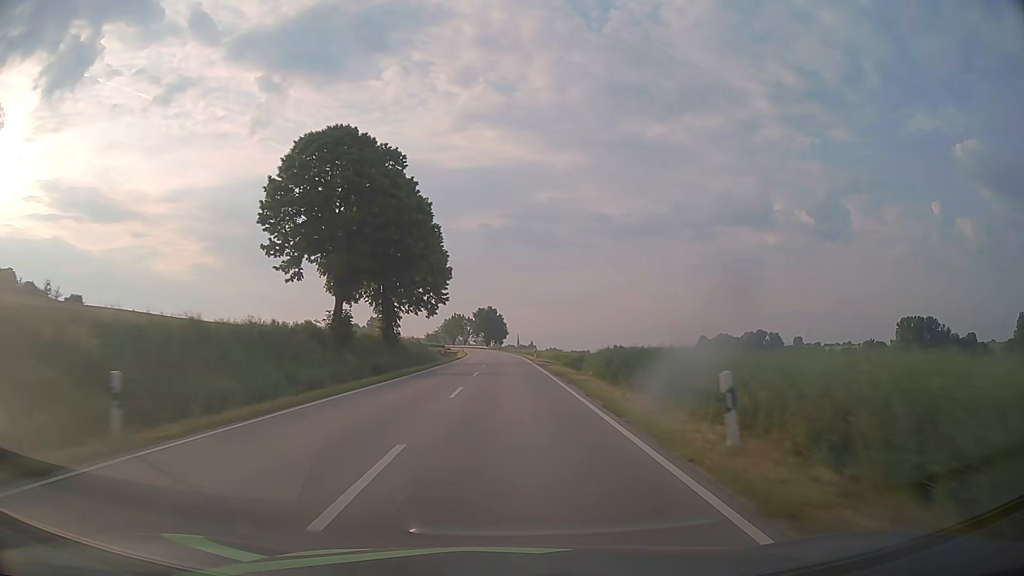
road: secondary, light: Day
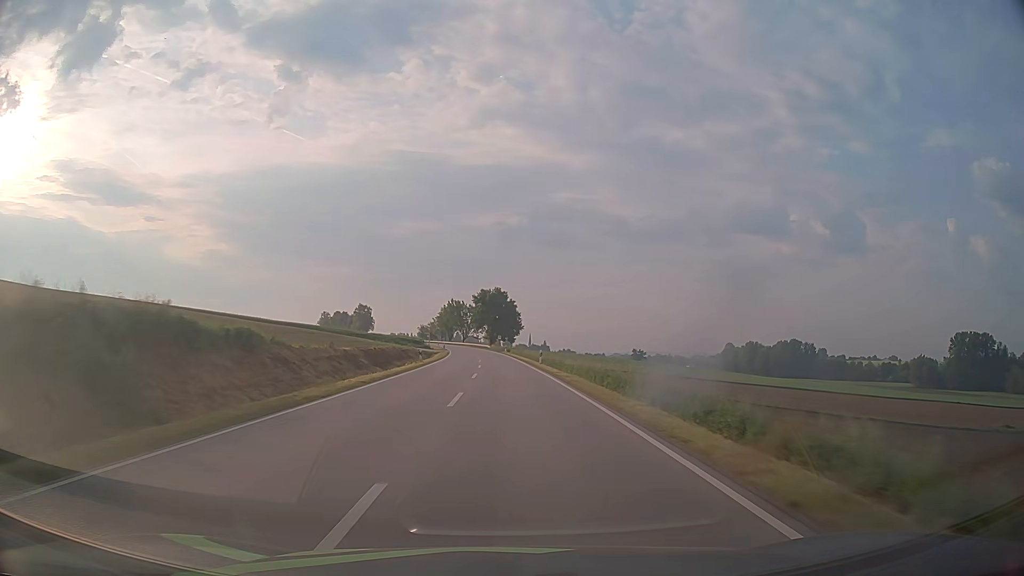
(-0.4, +62.7) m; -1°
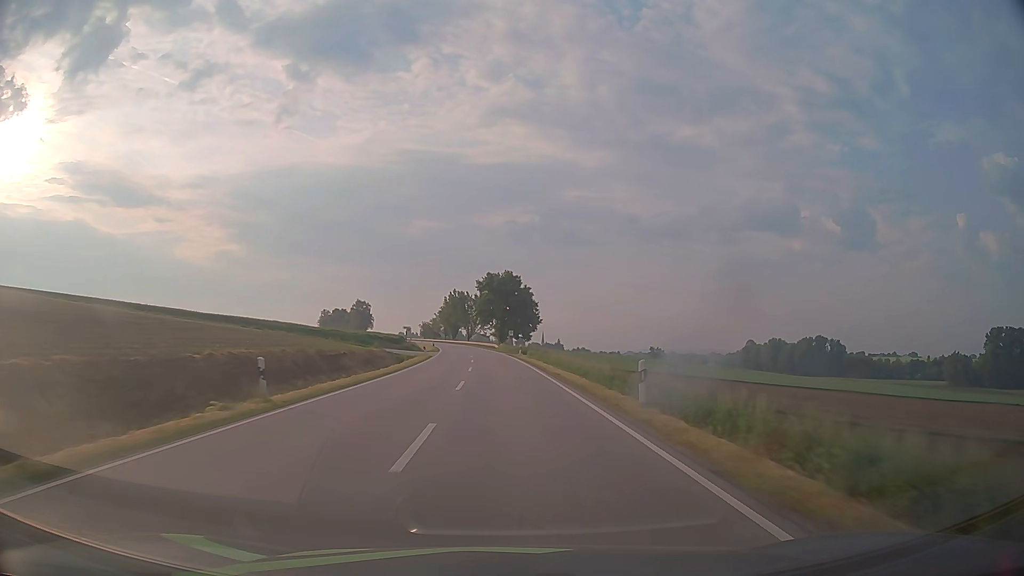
(-0.3, +31.5) m; -1°
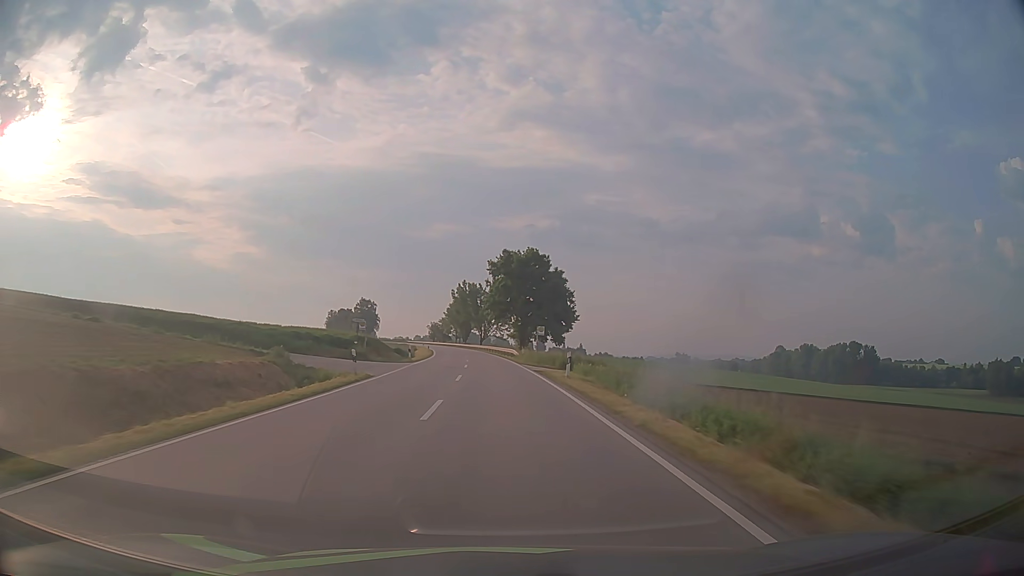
(-0.4, +31.5) m; -2°
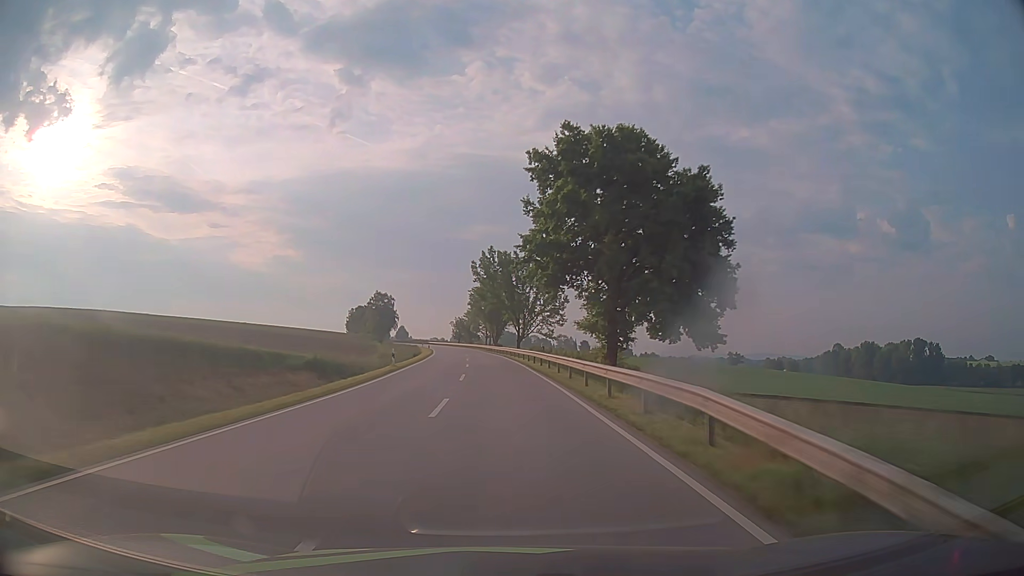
(-1.3, +47.3) m; -3°
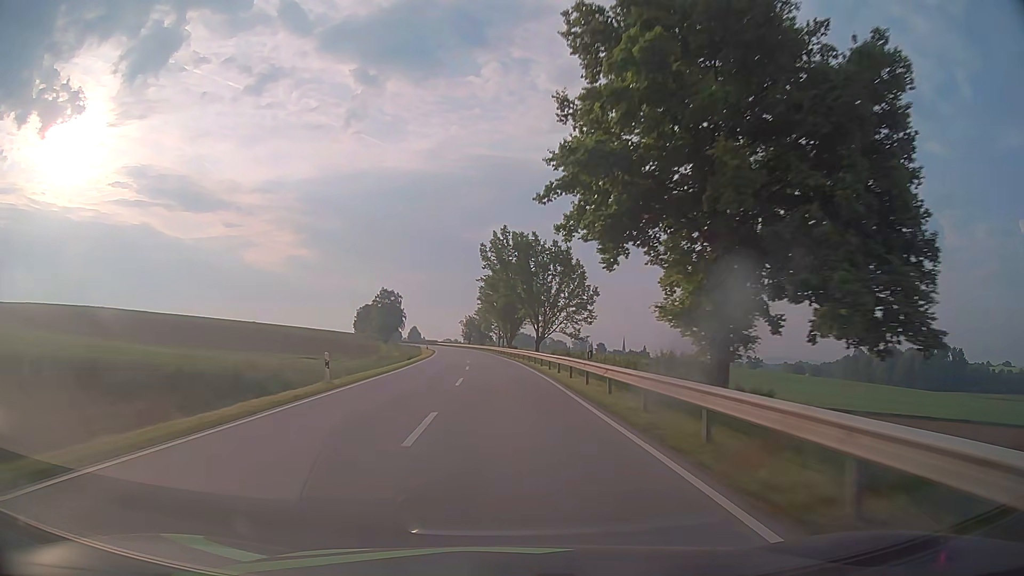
(-0.1, +15.8) m; -1°
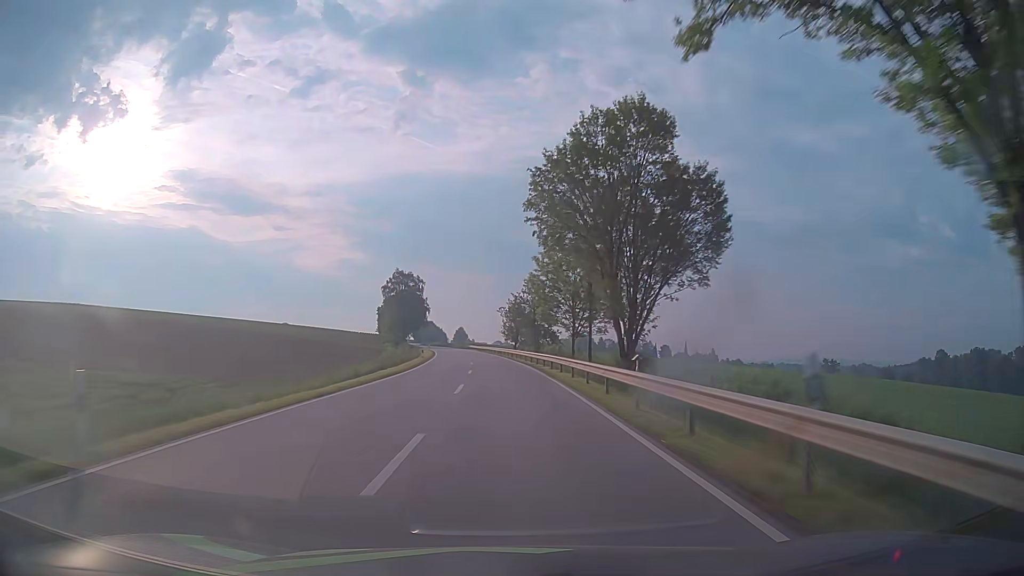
(-2.7, +63.1) m; -4°
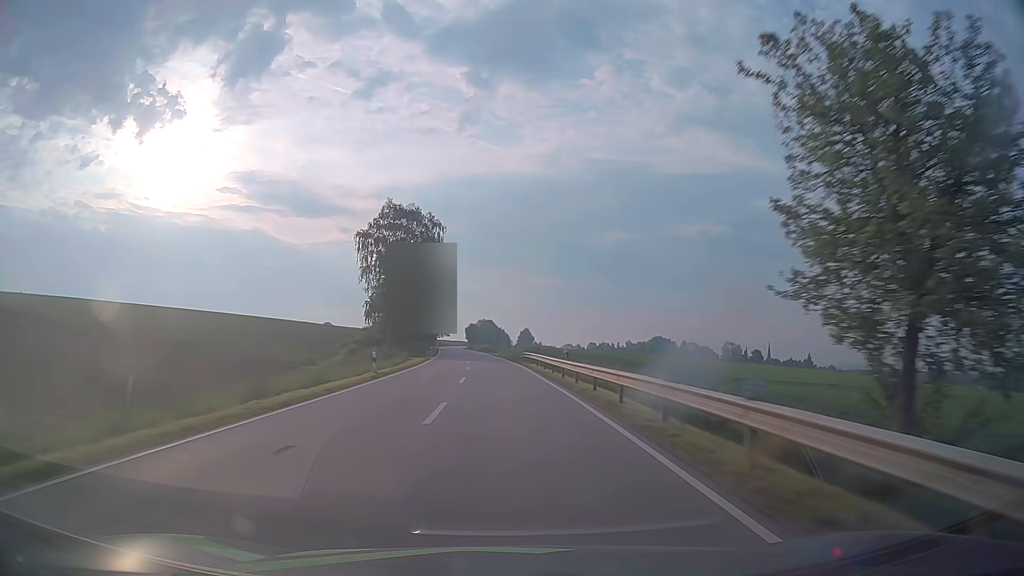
(-3.9, +78.8) m; -6°
(0, +10) (0, +20) (-1, +30) (-1, +40) (-1, +50) (-2, +60) (-3, +70) (-3, +80) (-4, +90) (-5, +100) m
